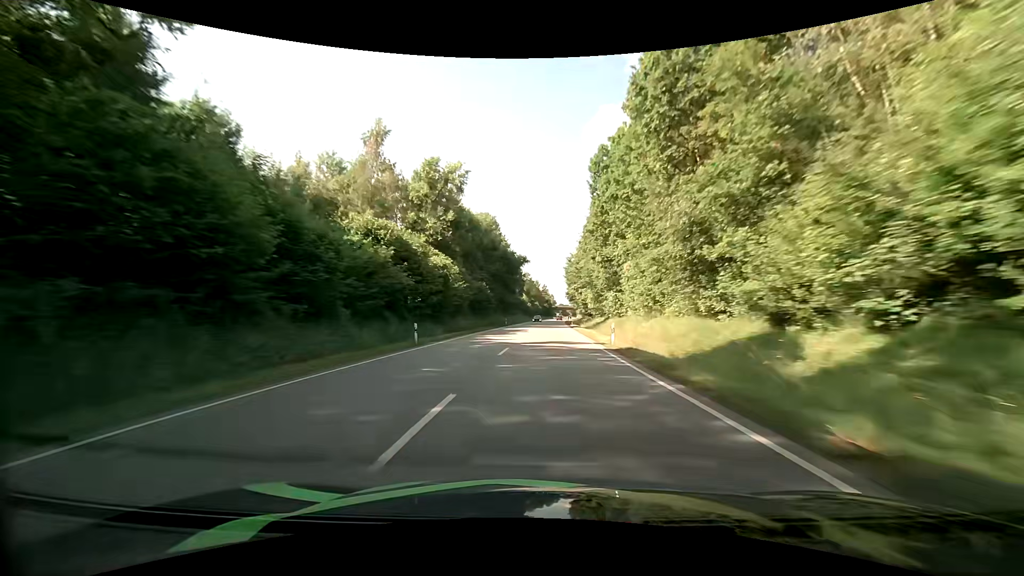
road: primary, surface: asphalt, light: Day
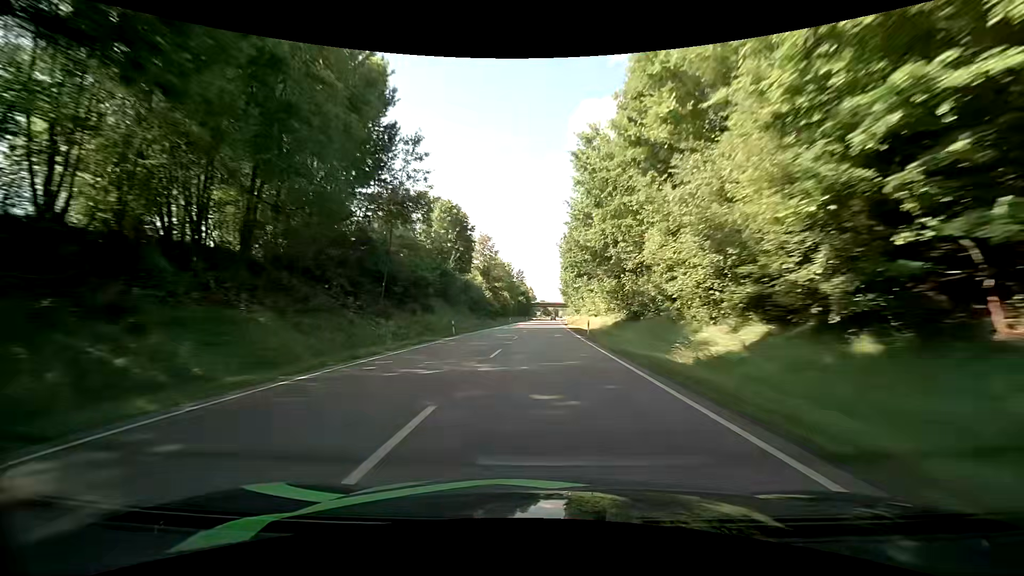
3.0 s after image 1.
(+2.3, +87.3) m; +3°
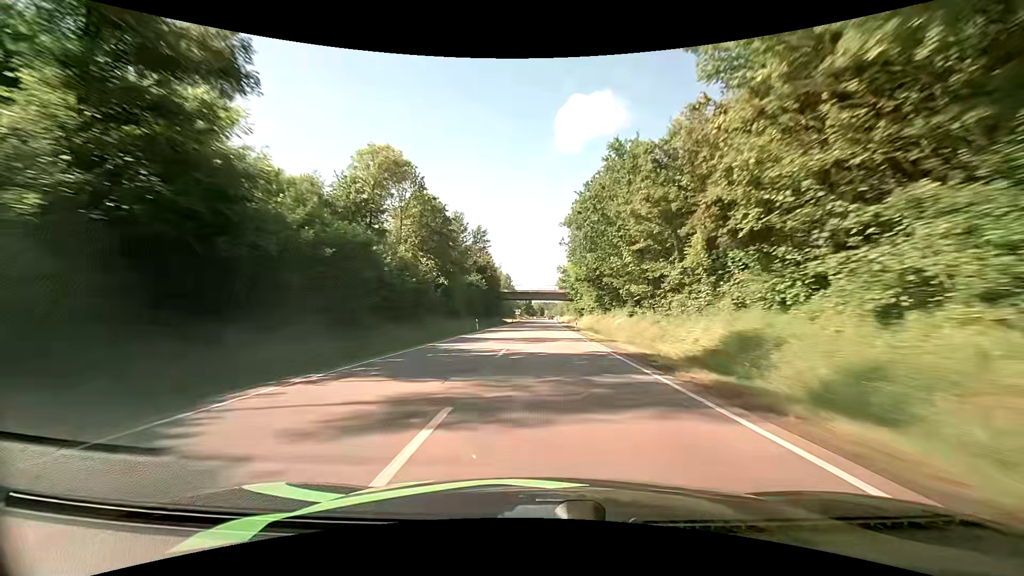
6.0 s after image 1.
(+1.1, +86.1) m; +2°
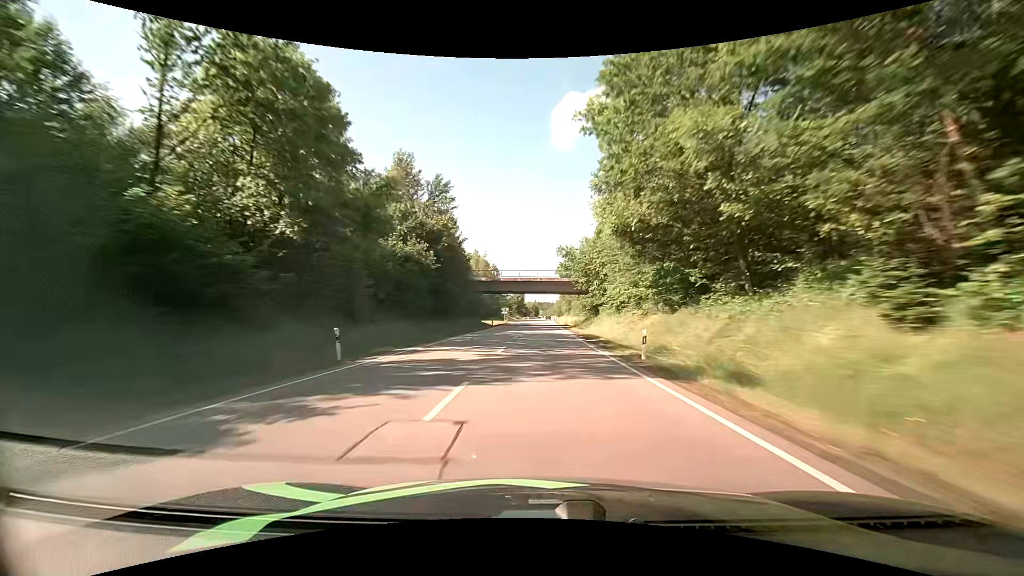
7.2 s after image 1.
(+0.1, +33.8) m; +1°
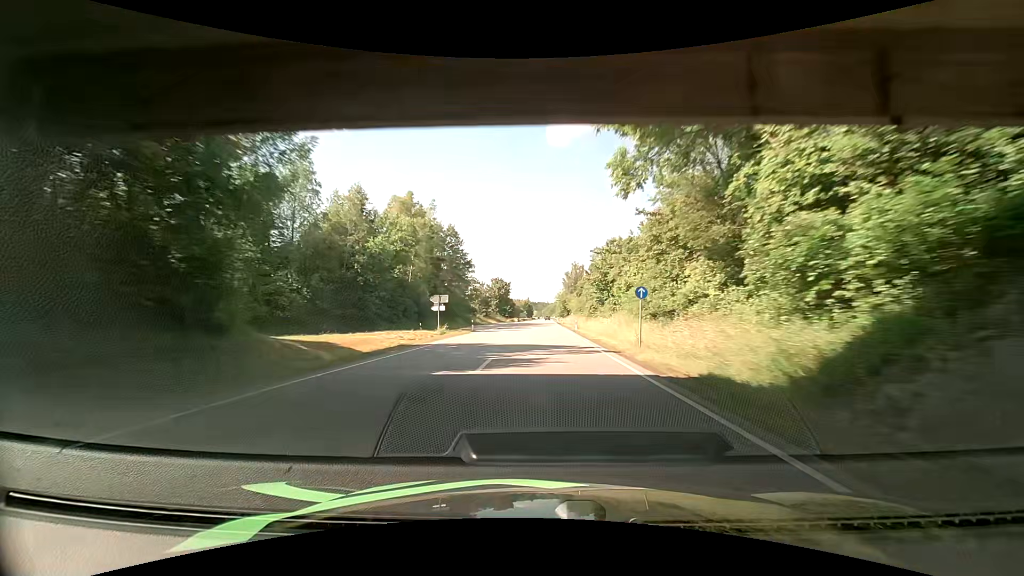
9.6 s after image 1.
(-0.2, +68.4) m; 0°
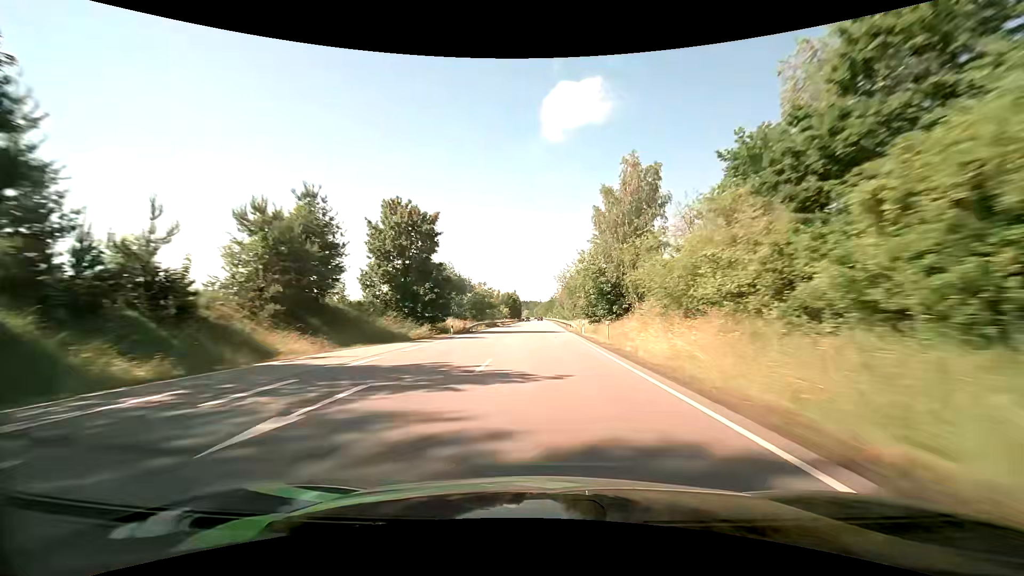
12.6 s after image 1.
(+1.1, +86.6) m; +1°
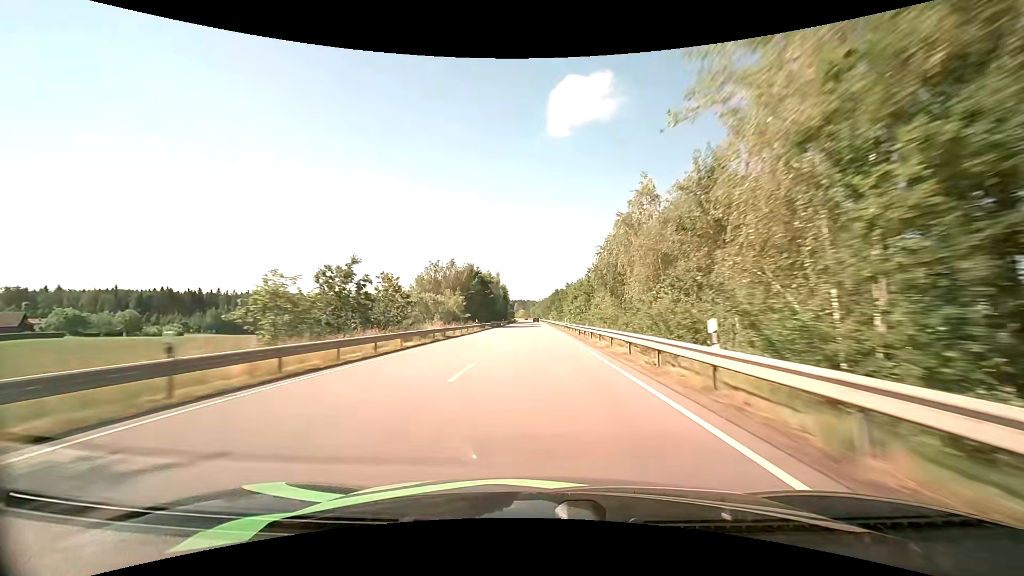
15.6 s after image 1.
(+0.4, +87.4) m; 0°
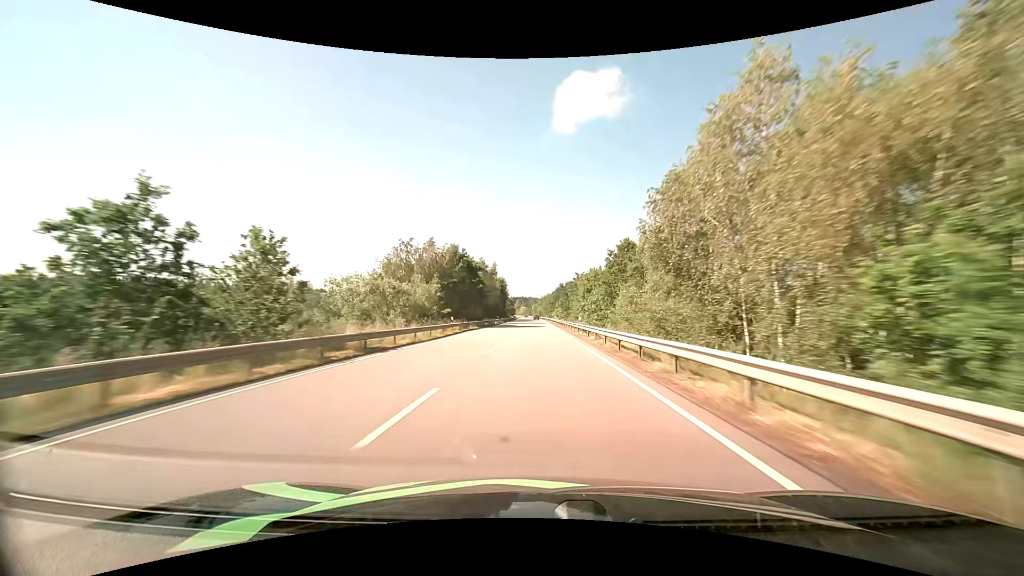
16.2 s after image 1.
(0.0, +17.5) m; 0°
(0, +10) (0, +20) (0, +30) (0, +40) (0, +50) (0, +60) (0, +70) (0, +80) (-1, +90) (-1, +100) m
